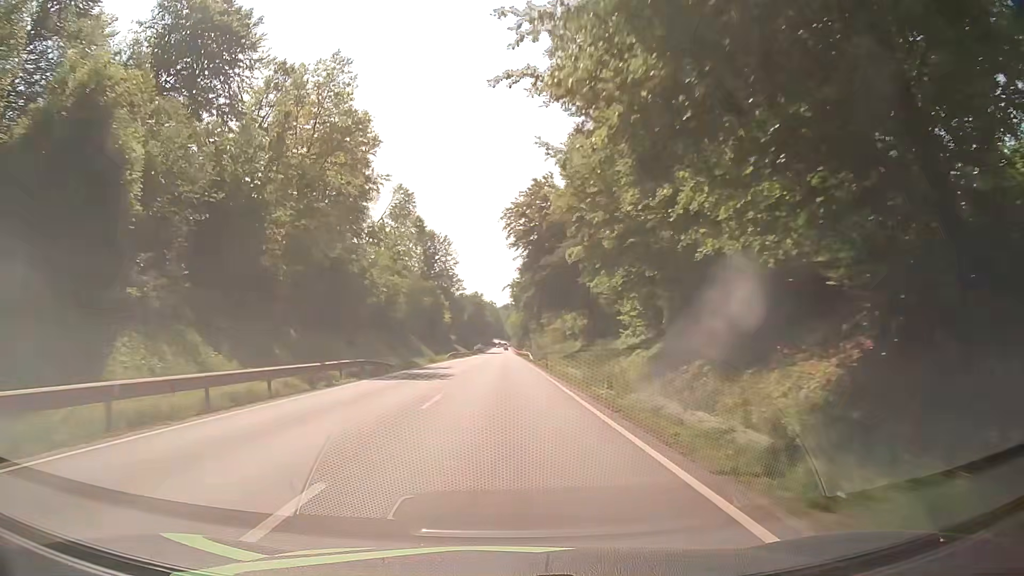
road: primary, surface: asphalt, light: Day
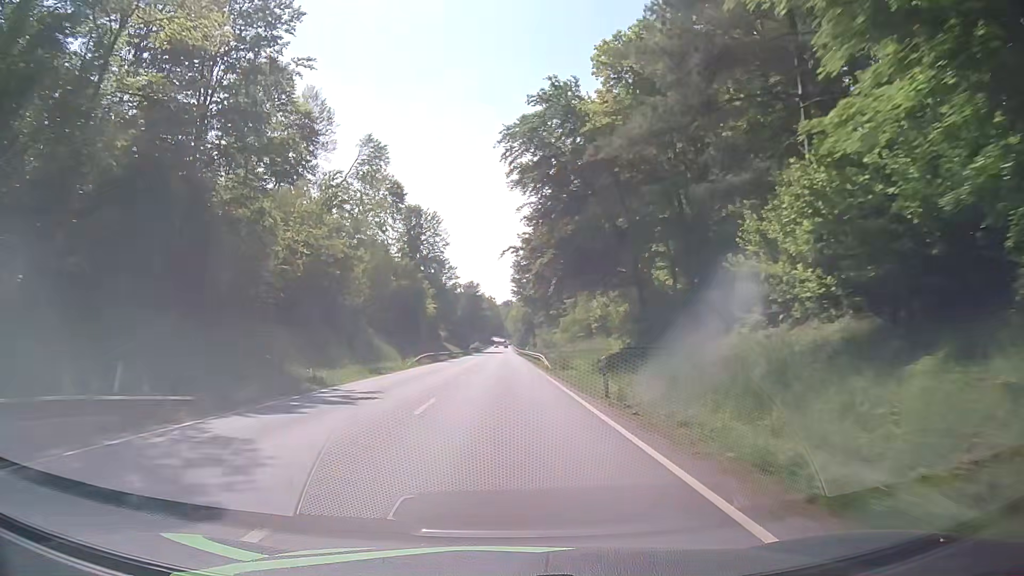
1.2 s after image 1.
(+0.1, +25.4) m; 0°
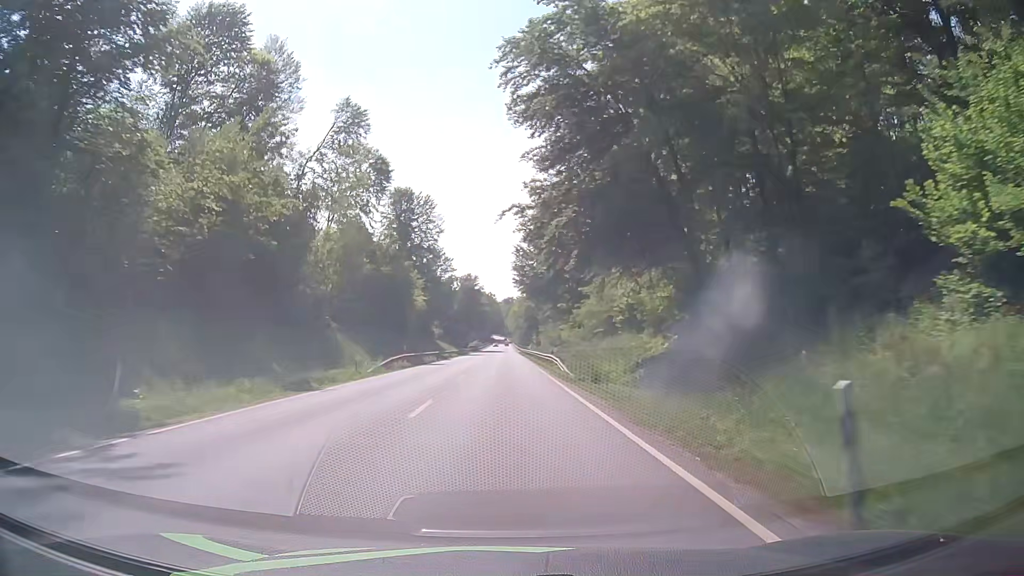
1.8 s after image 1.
(0.0, +12.7) m; 0°
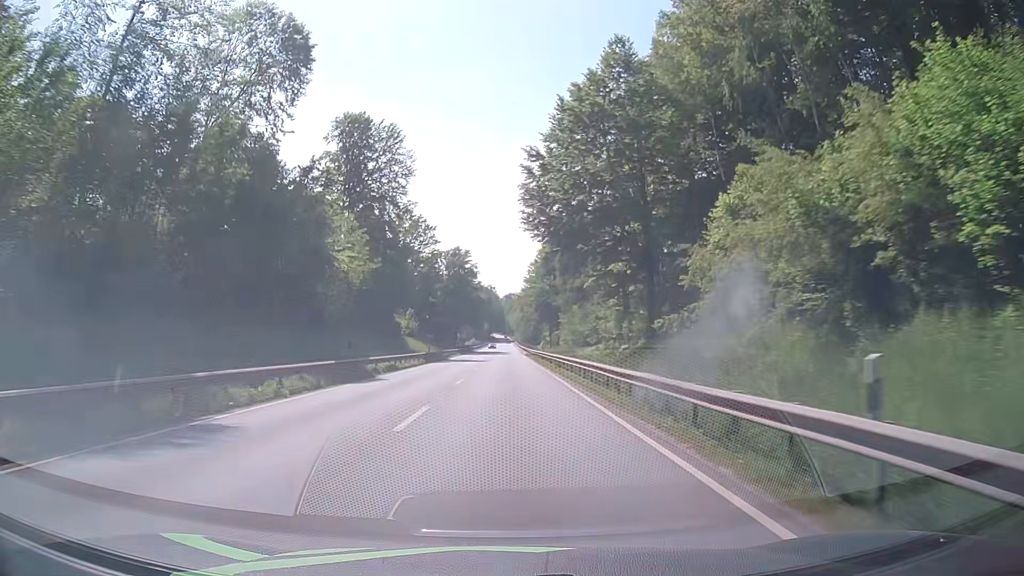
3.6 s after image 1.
(+0.1, +37.8) m; 0°
